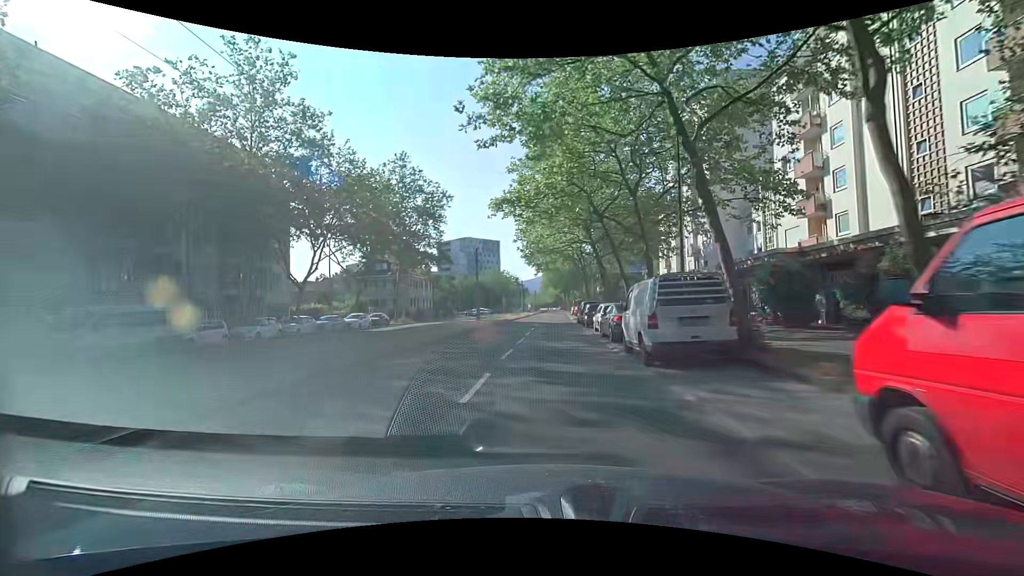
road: tertiary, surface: asphalt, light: Day
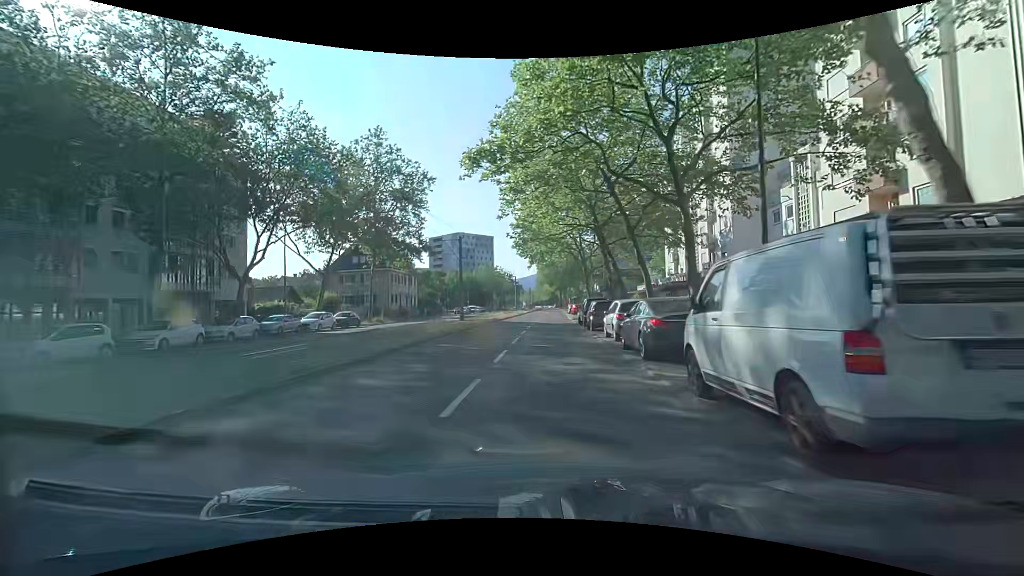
(0.0, +7.0) m; 0°
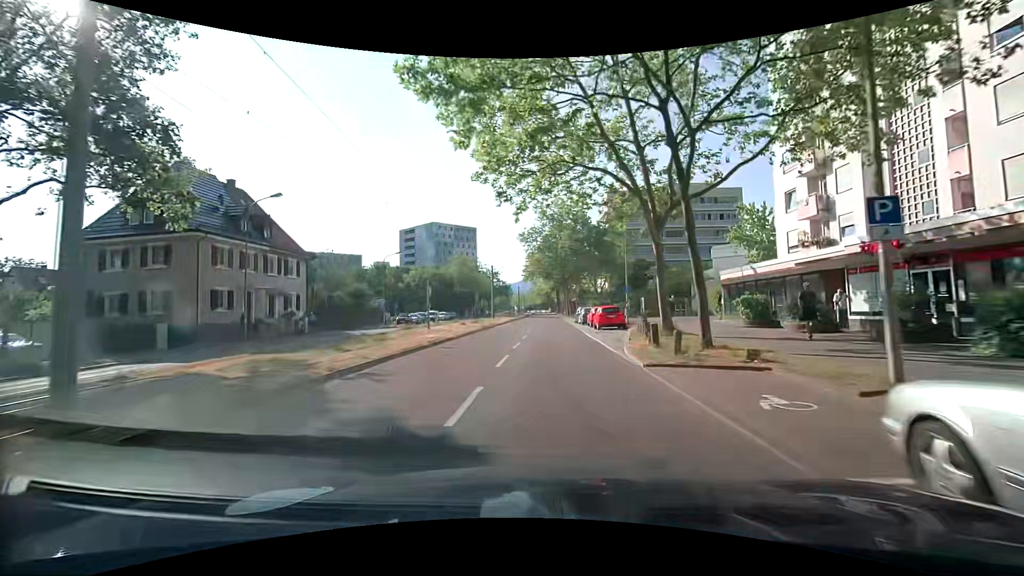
(+0.4, +35.8) m; +1°
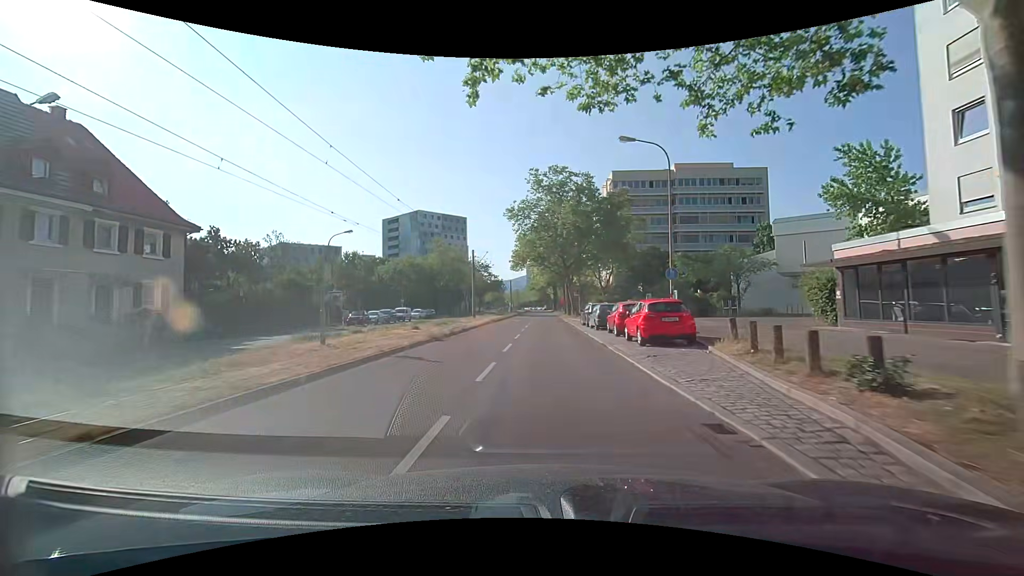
(0.0, +14.6) m; +1°
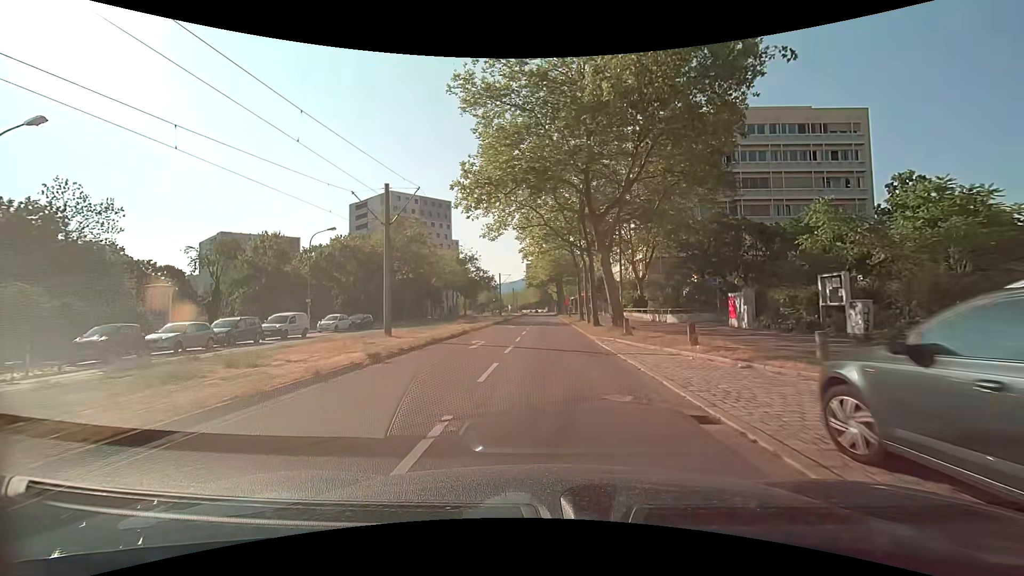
(-0.2, +29.6) m; 0°
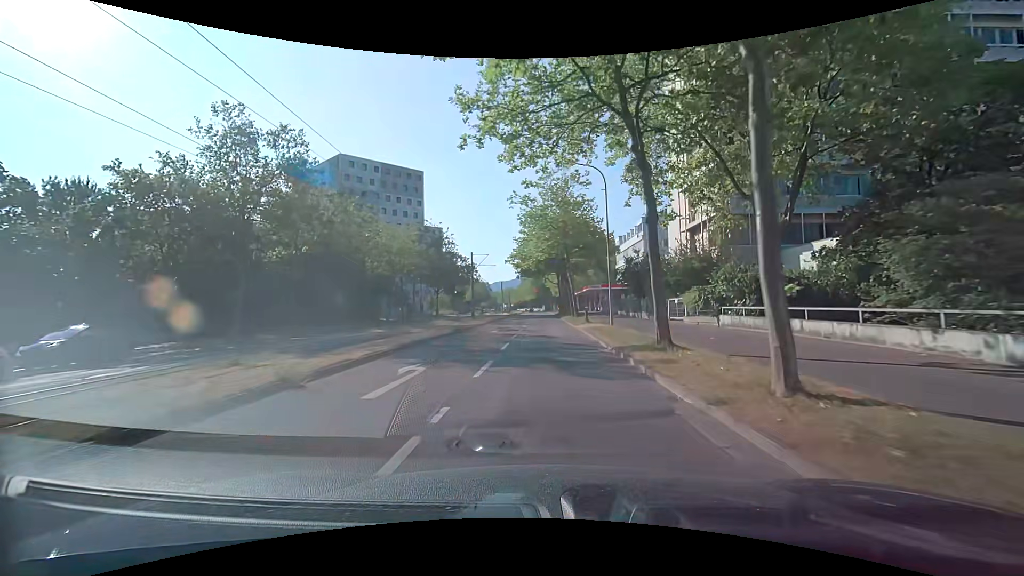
(+0.1, +29.5) m; 0°
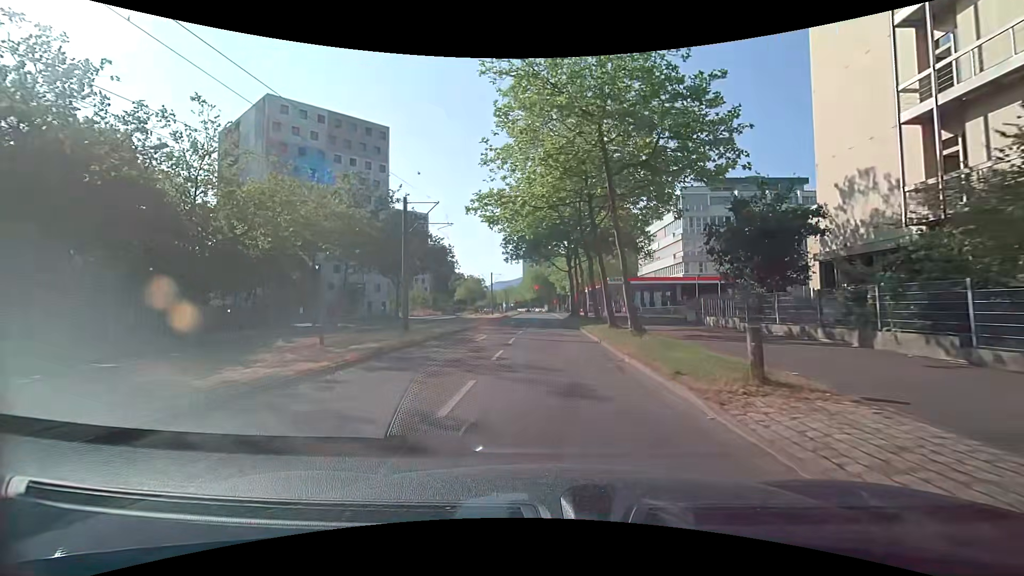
(-0.1, +27.2) m; 0°
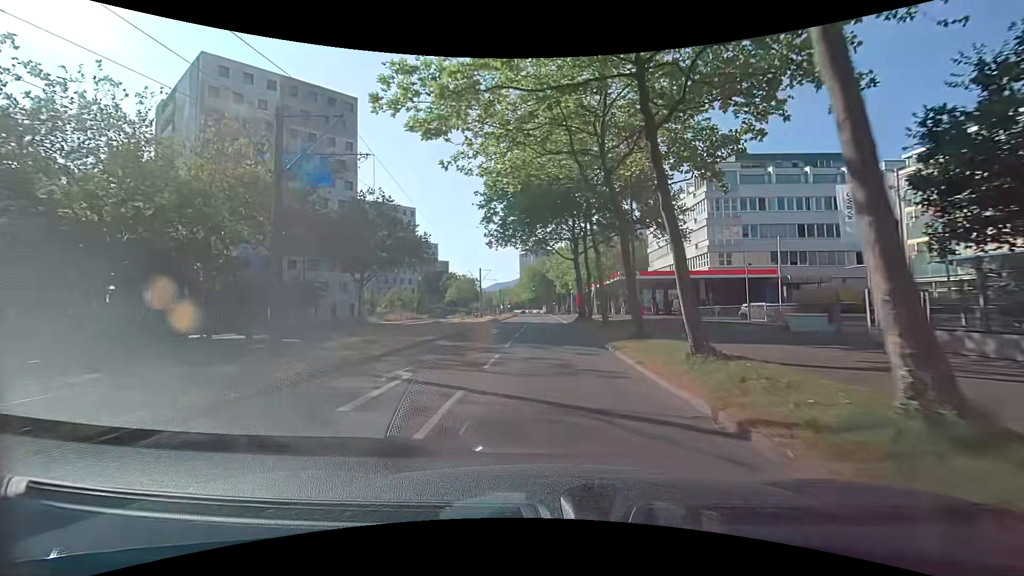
(0.0, +13.0) m; 0°
(0, +10) (0, +20) (0, +30) (0, +40) (-1, +50) (-1, +60) (-1, +70) (-1, +80) (-2, +90) (-2, +100) m
